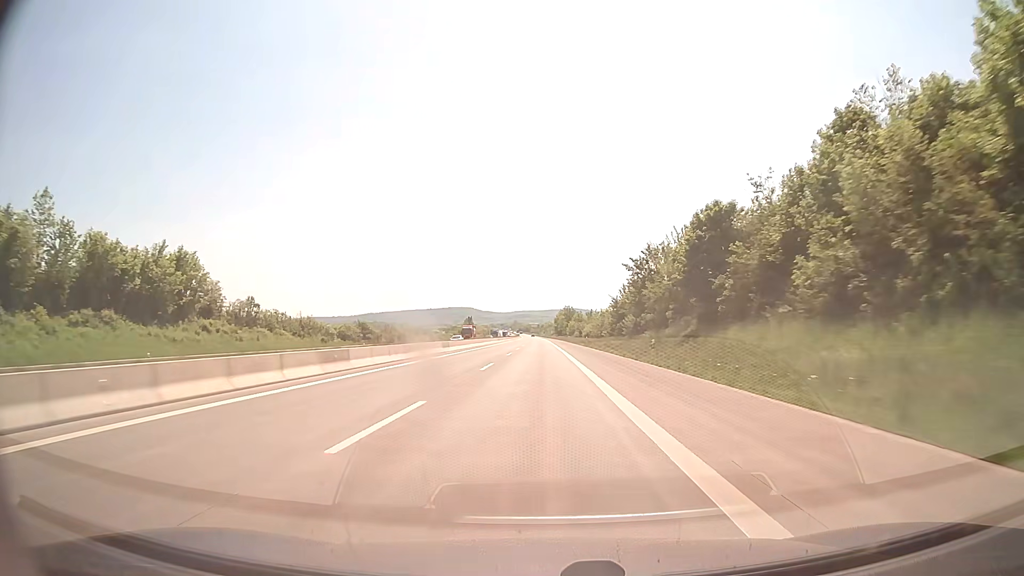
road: motorway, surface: concrete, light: Day
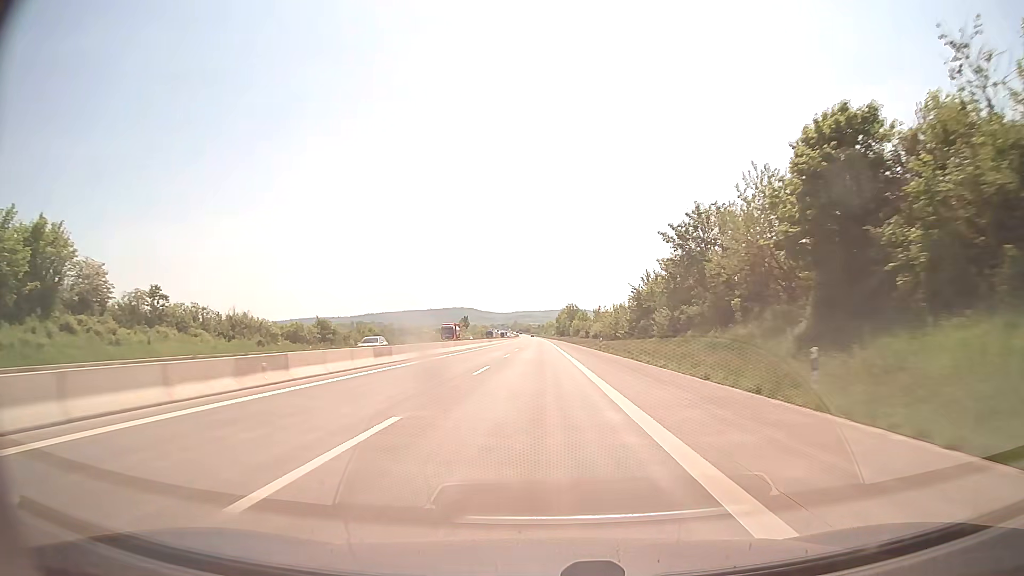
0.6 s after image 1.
(0.0, +20.6) m; 0°
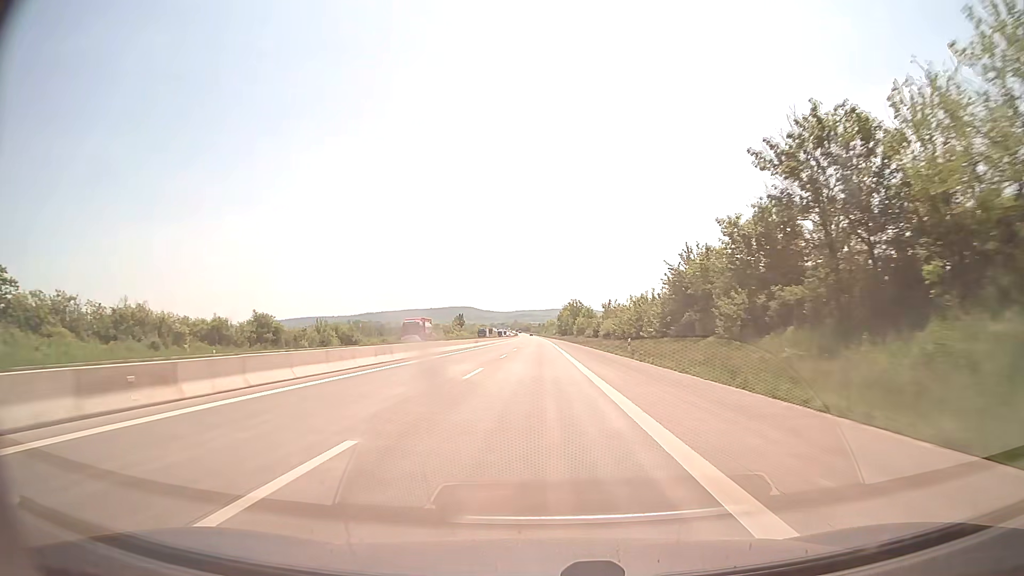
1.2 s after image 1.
(0.0, +20.6) m; 0°
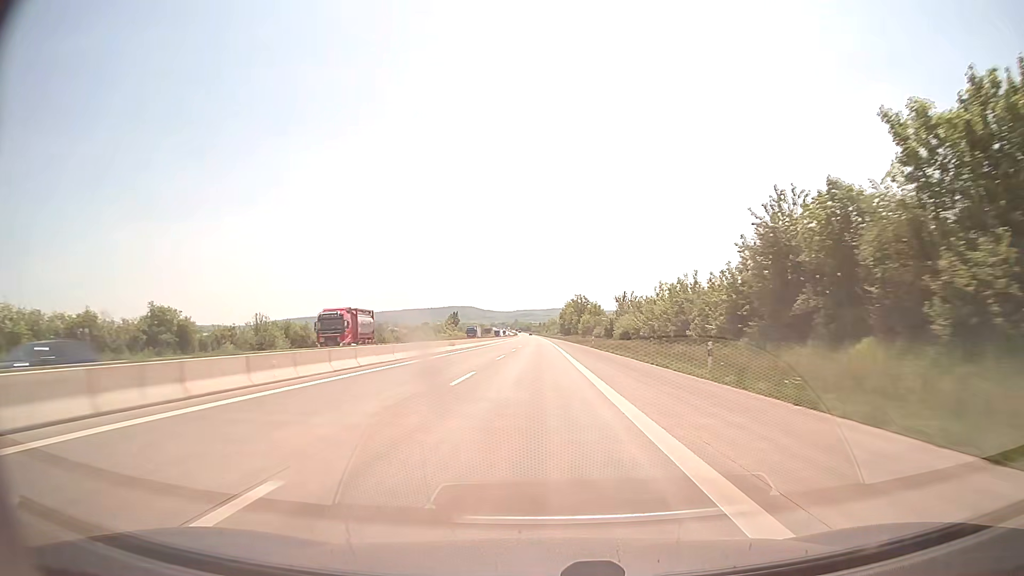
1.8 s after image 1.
(0.0, +20.6) m; 0°
